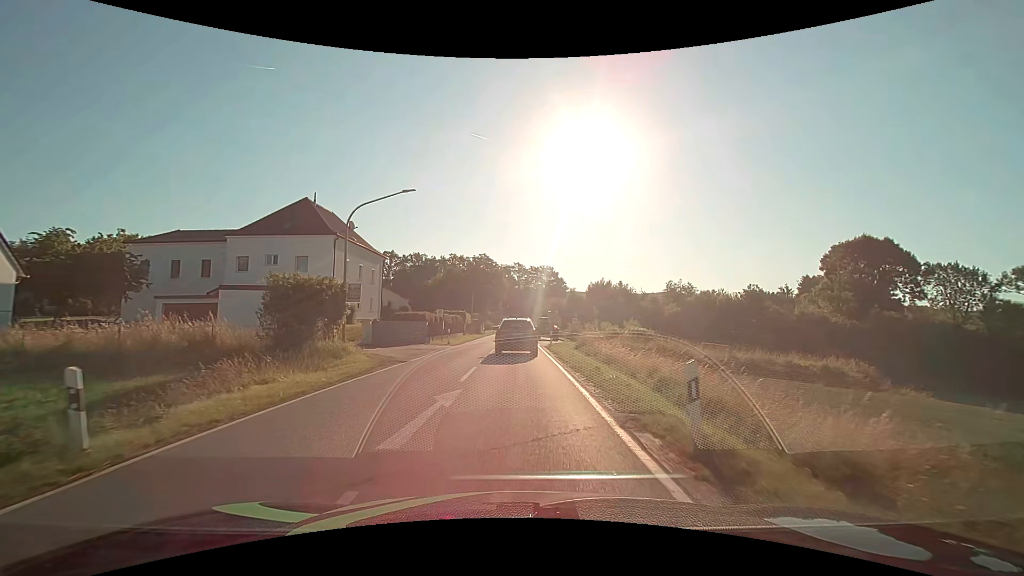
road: secondary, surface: asphalt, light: Day
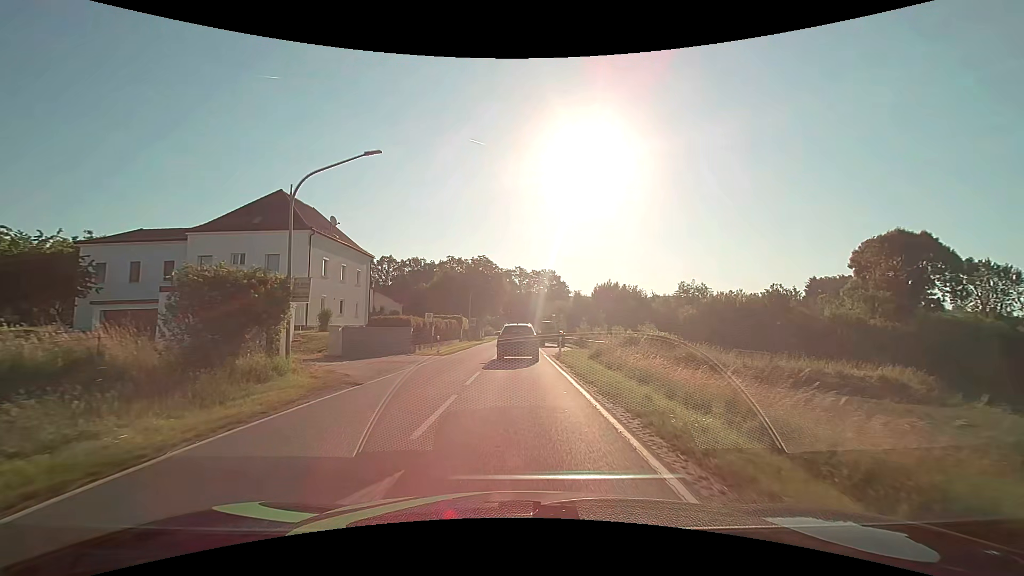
(0.0, +5.6) m; 0°
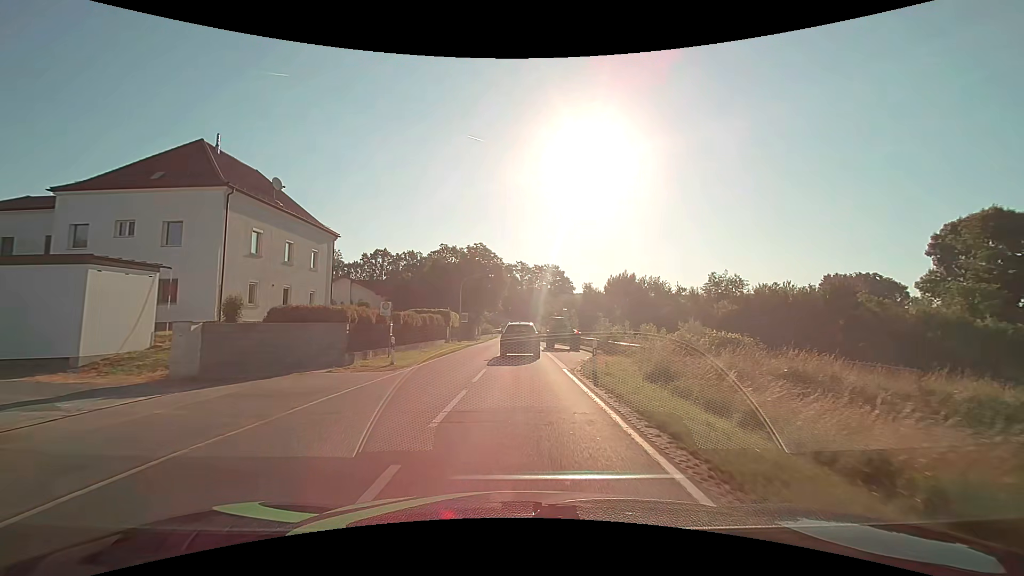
(-0.1, +11.5) m; -1°
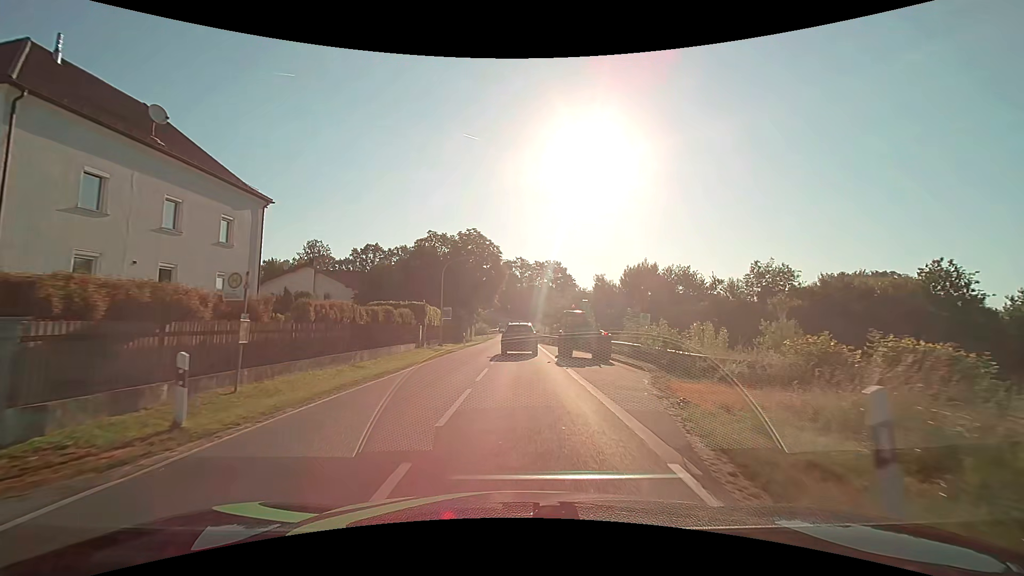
(0.0, +12.1) m; 0°
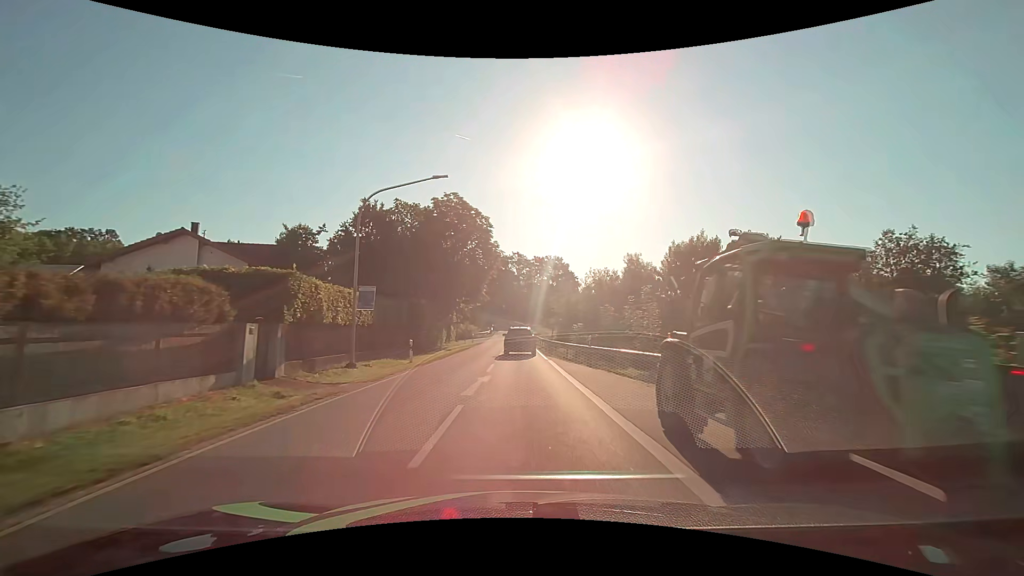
(+0.1, +20.1) m; 0°
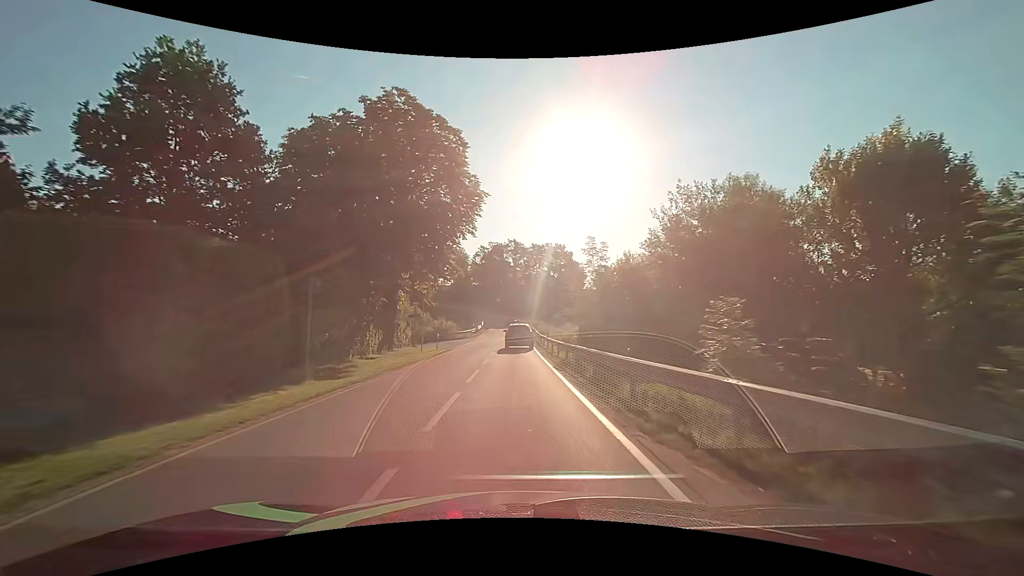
(+0.1, +22.6) m; 0°
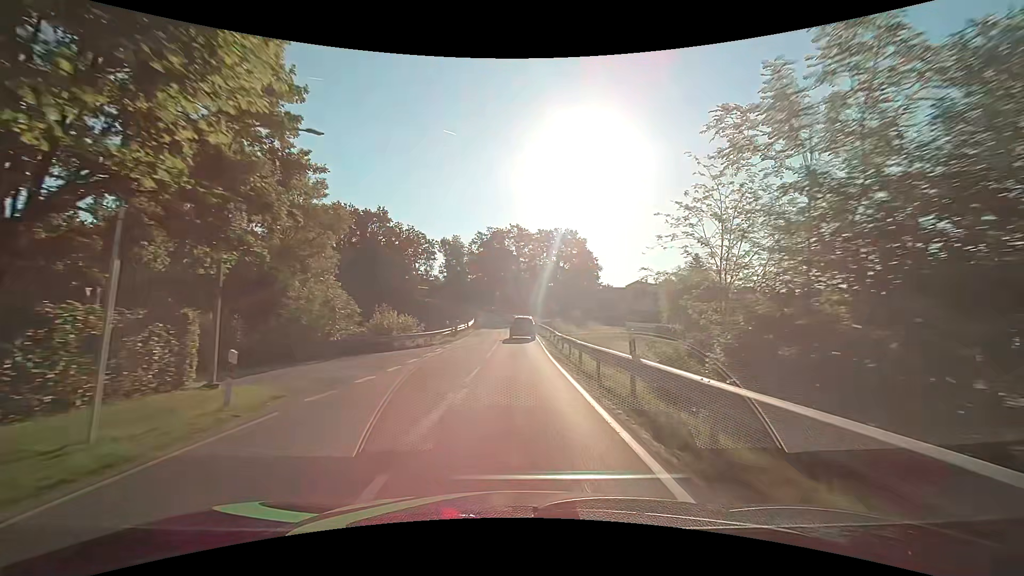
(-0.1, +24.5) m; 0°
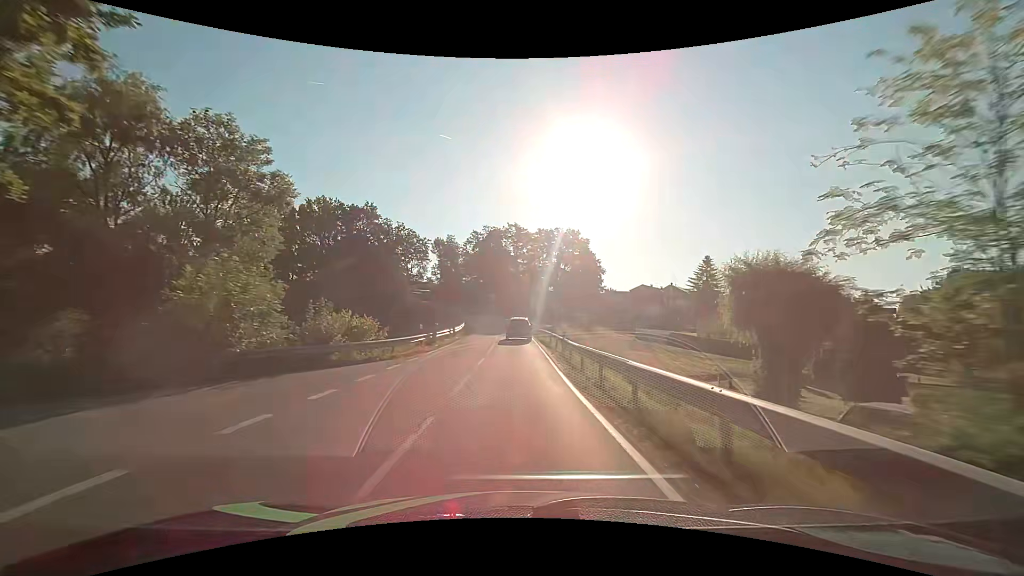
(0.0, +8.7) m; 0°
(0, +10) (0, +20) (0, +30) (0, +40) (0, +50) (0, +60) (-1, +70) (-3, +80) (-6, +89) (-9, +99) m
